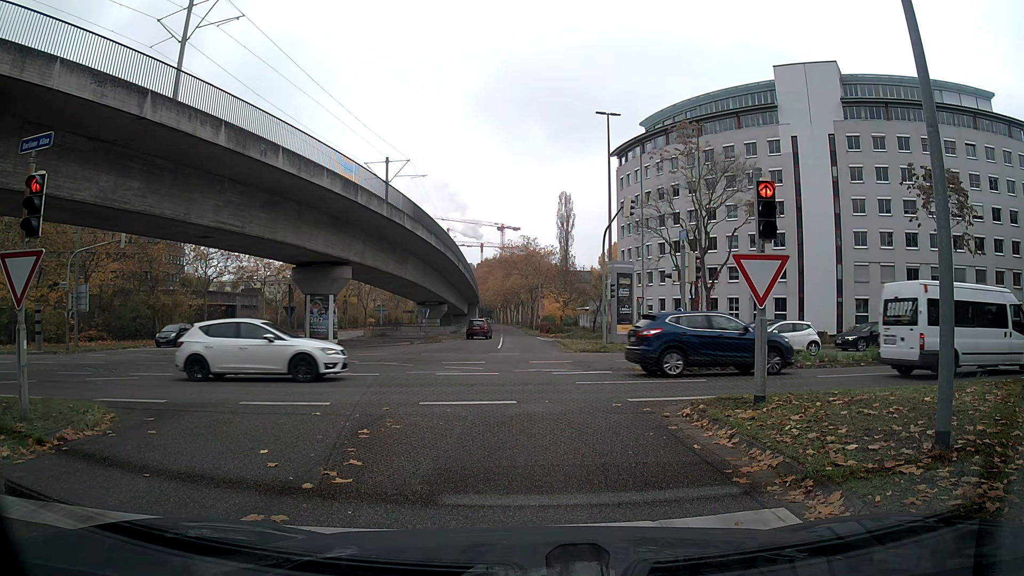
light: Day
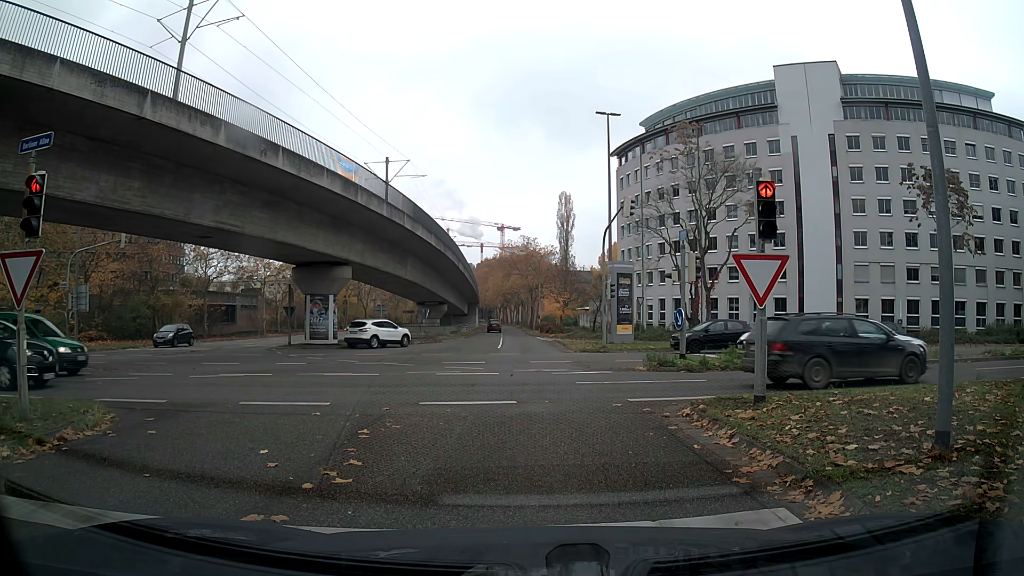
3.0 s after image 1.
(0.0, 0.0) m; 0°
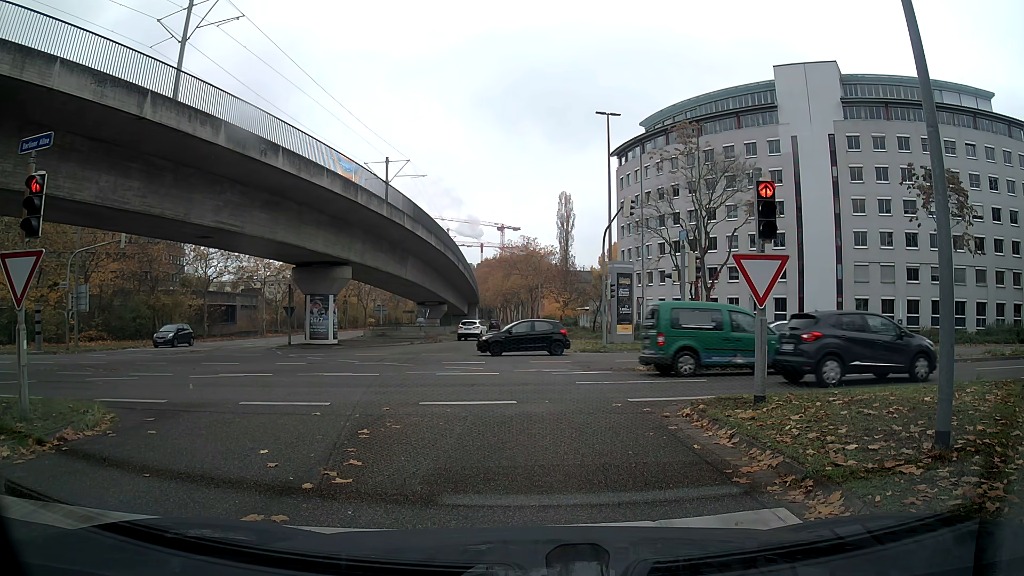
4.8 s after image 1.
(0.0, 0.0) m; 0°
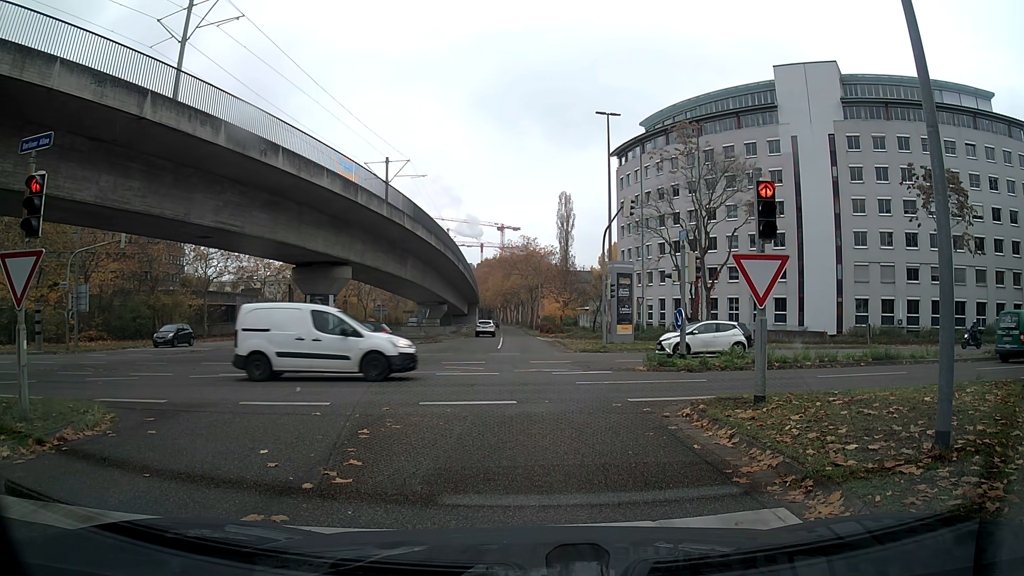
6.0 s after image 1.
(0.0, 0.0) m; 0°
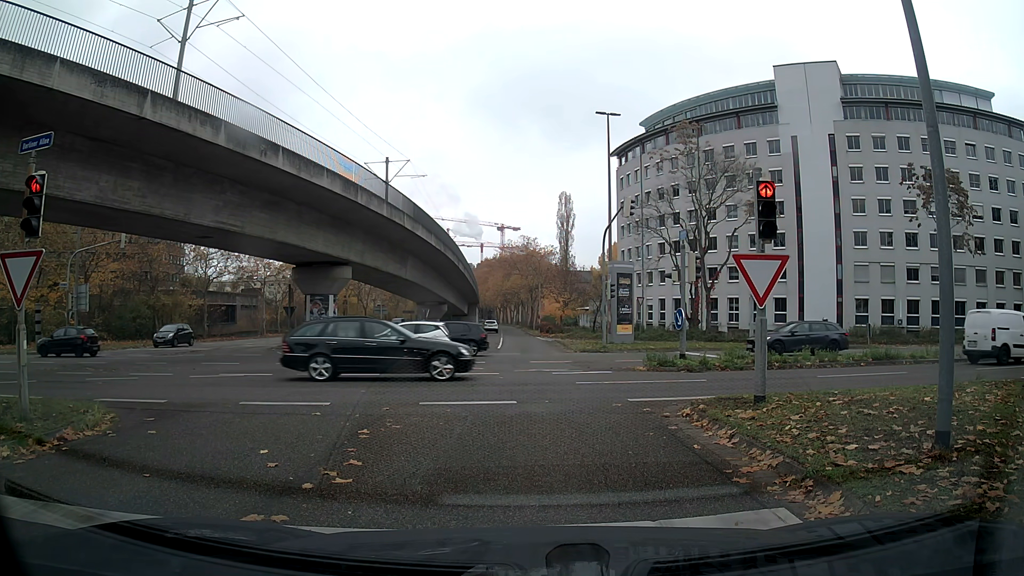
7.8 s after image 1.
(0.0, 0.0) m; 0°
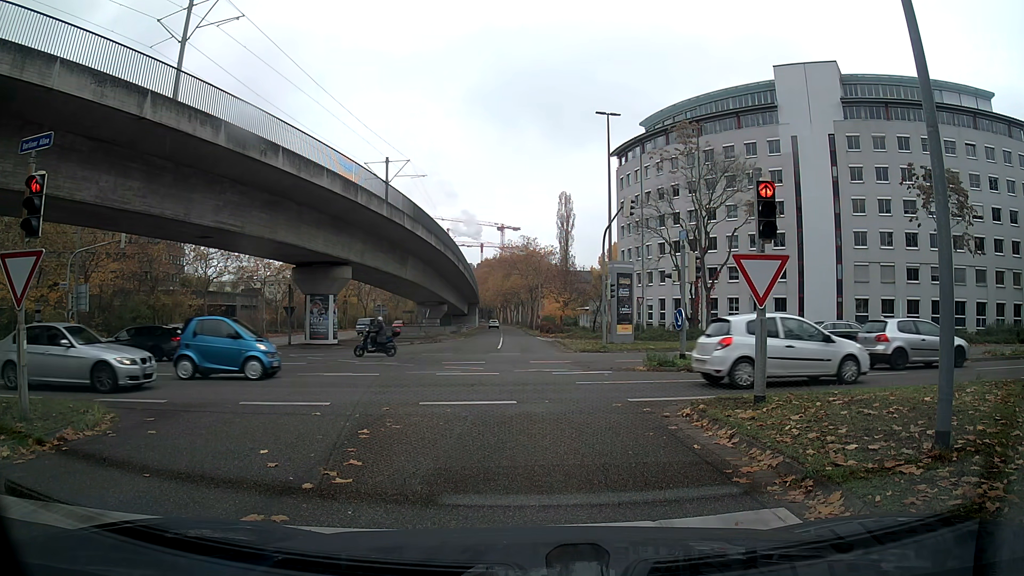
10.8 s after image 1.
(0.0, 0.0) m; 0°
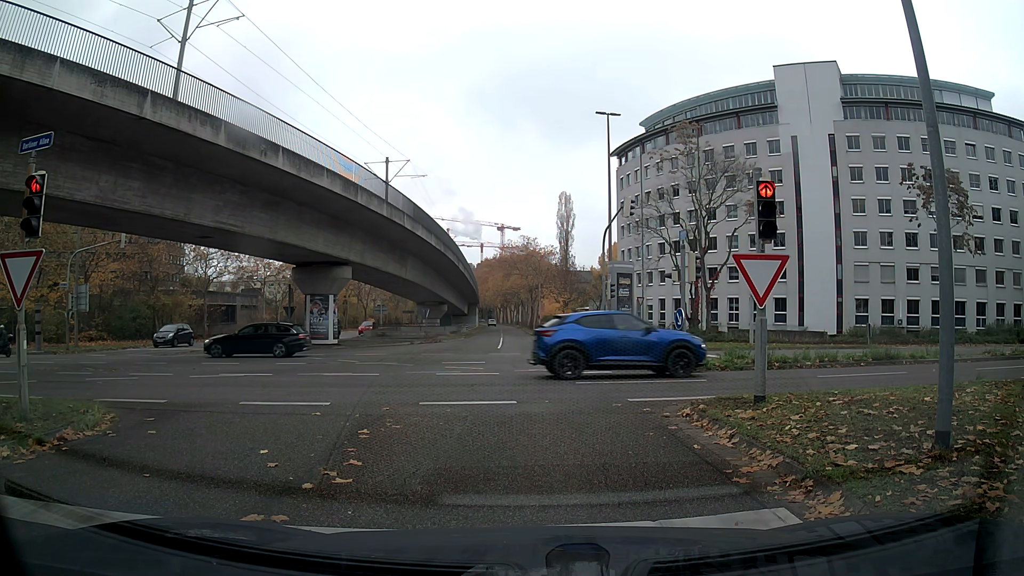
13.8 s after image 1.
(0.0, 0.0) m; 0°
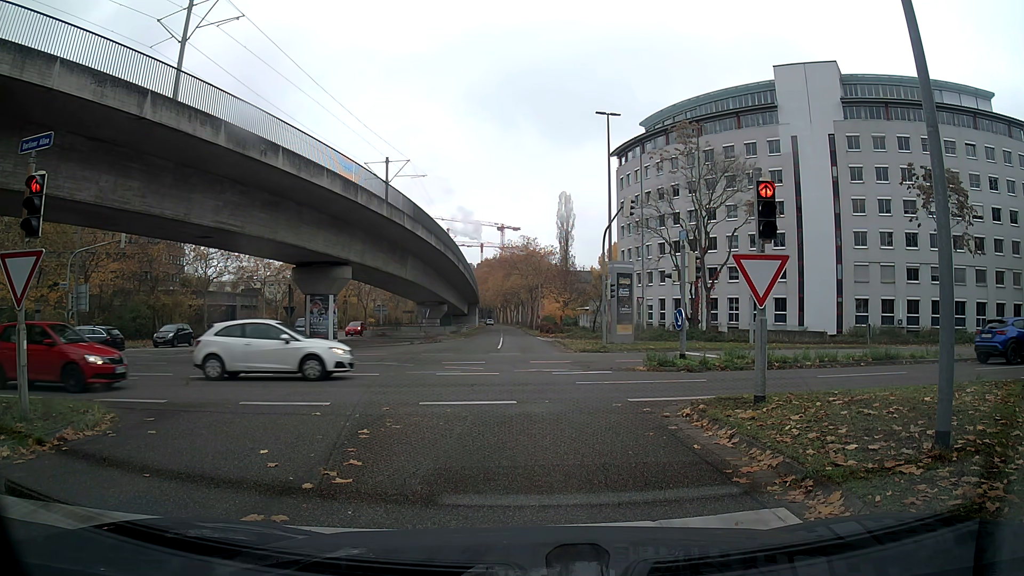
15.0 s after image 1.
(0.0, 0.0) m; 0°
(0, +10) (0, +20) (0, +30) (0, +40) (-1, +50) (-1, +60) (-1, +70) (-2, +80) (-2, +90) (-3, +100) m
